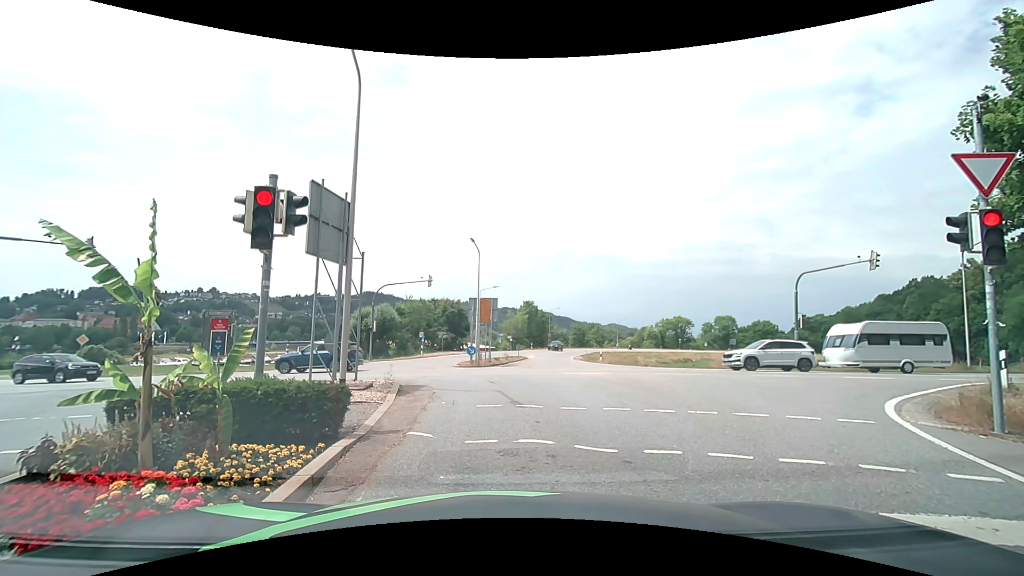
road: secondary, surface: asphalt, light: Day
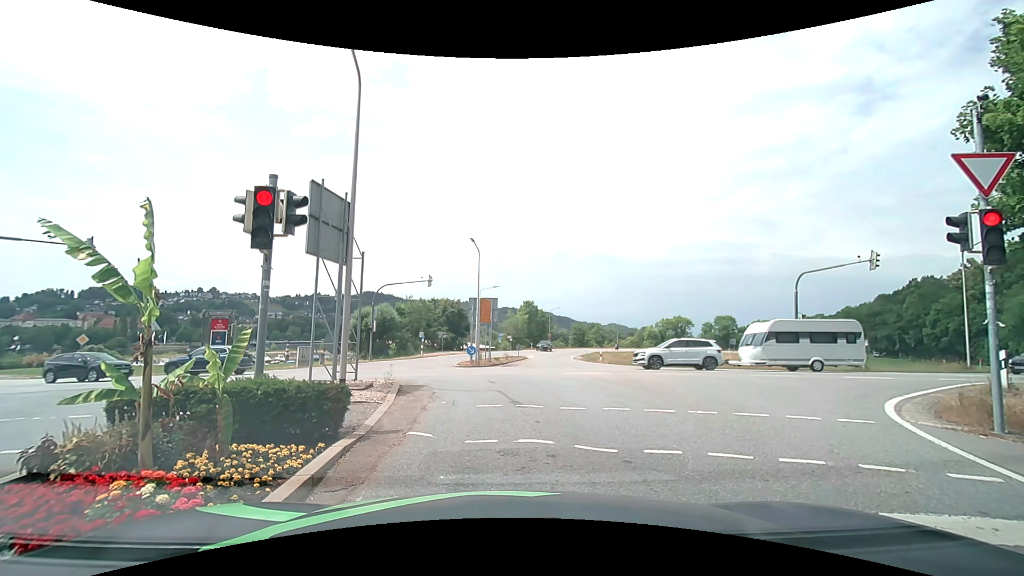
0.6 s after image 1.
(0.0, 0.0) m; 0°
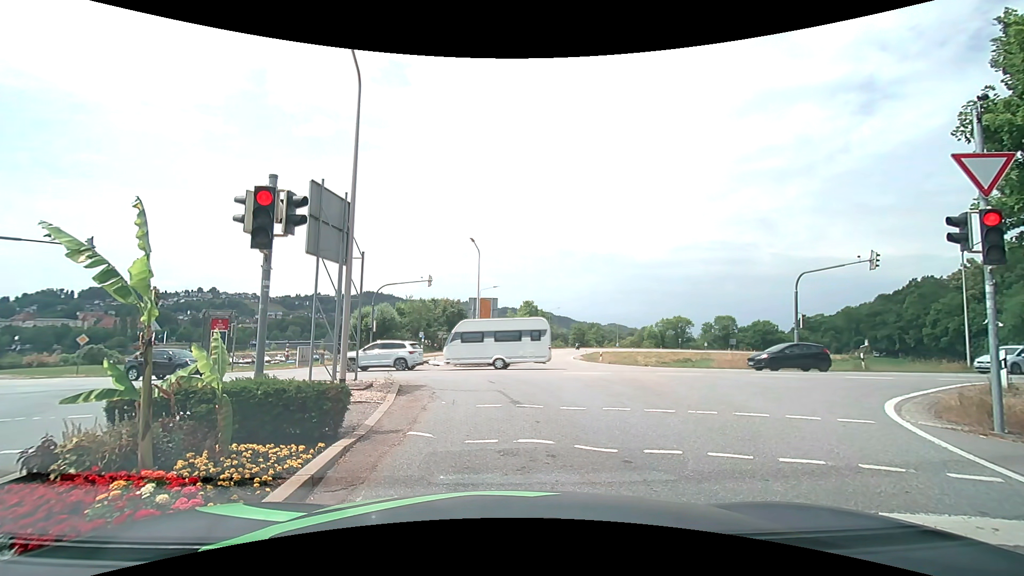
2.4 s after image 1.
(0.0, 0.0) m; 0°
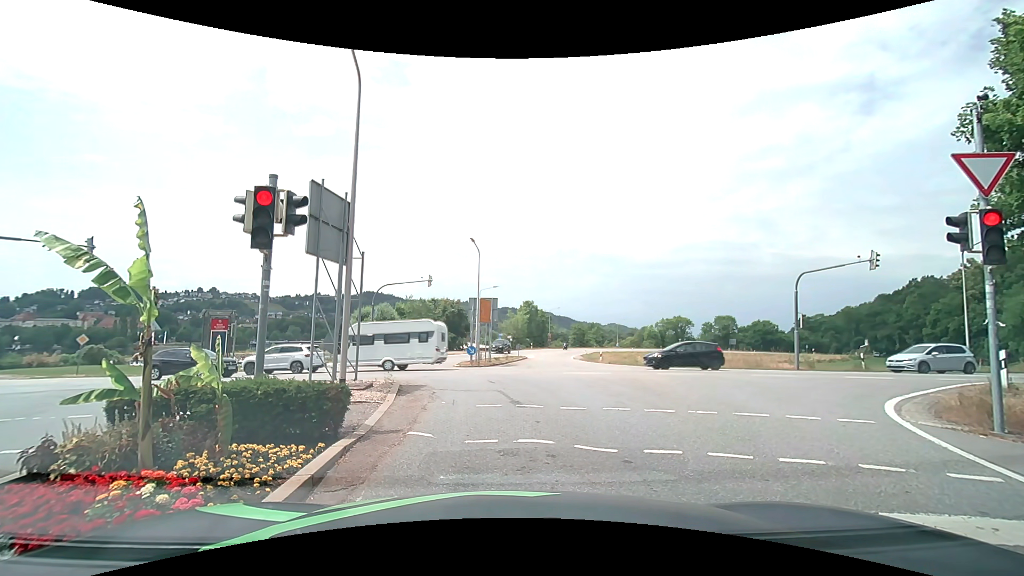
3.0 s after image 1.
(0.0, 0.0) m; 0°
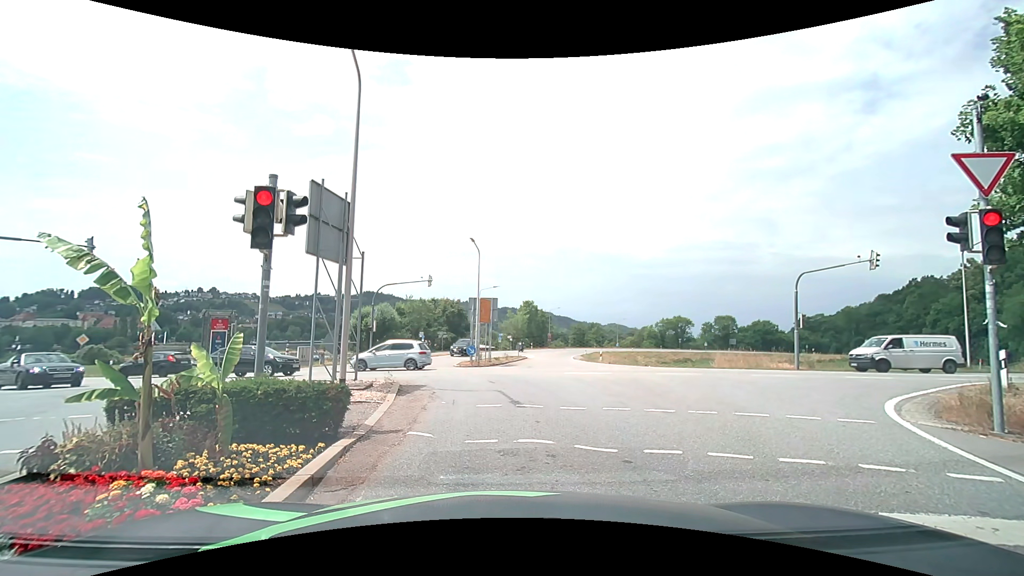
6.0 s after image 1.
(0.0, 0.0) m; 0°
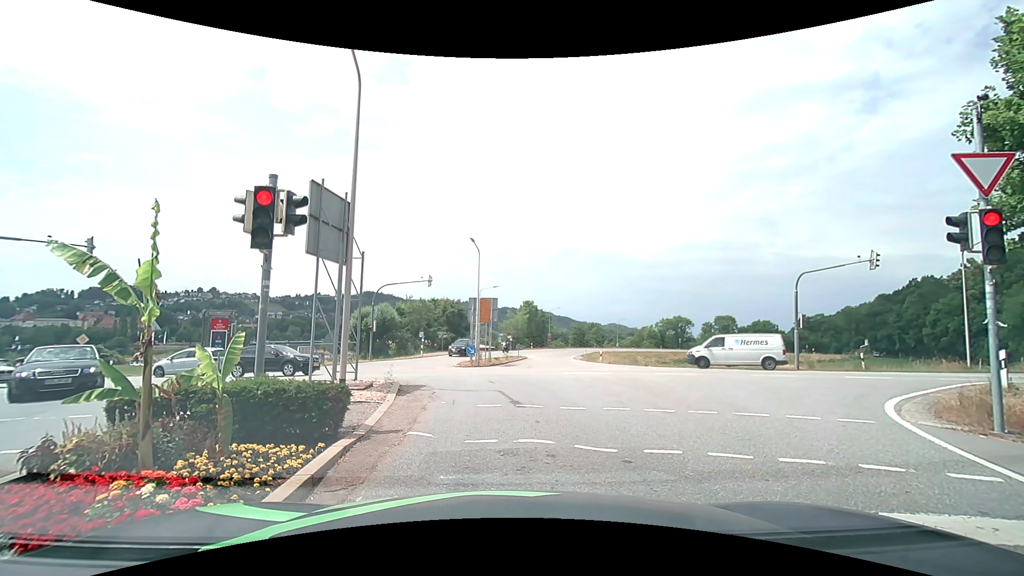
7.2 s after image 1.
(0.0, 0.0) m; 0°
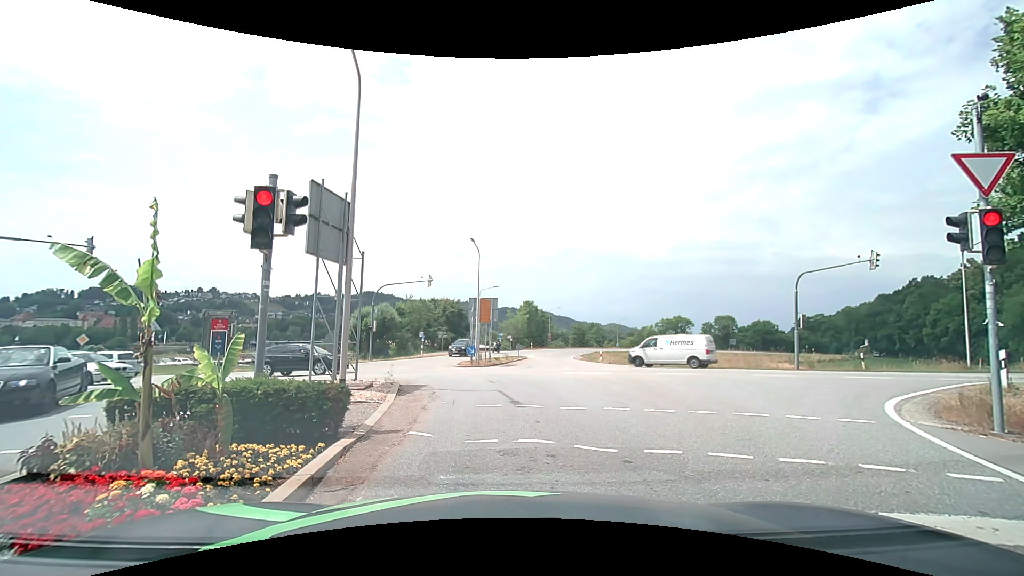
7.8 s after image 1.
(0.0, 0.0) m; 0°
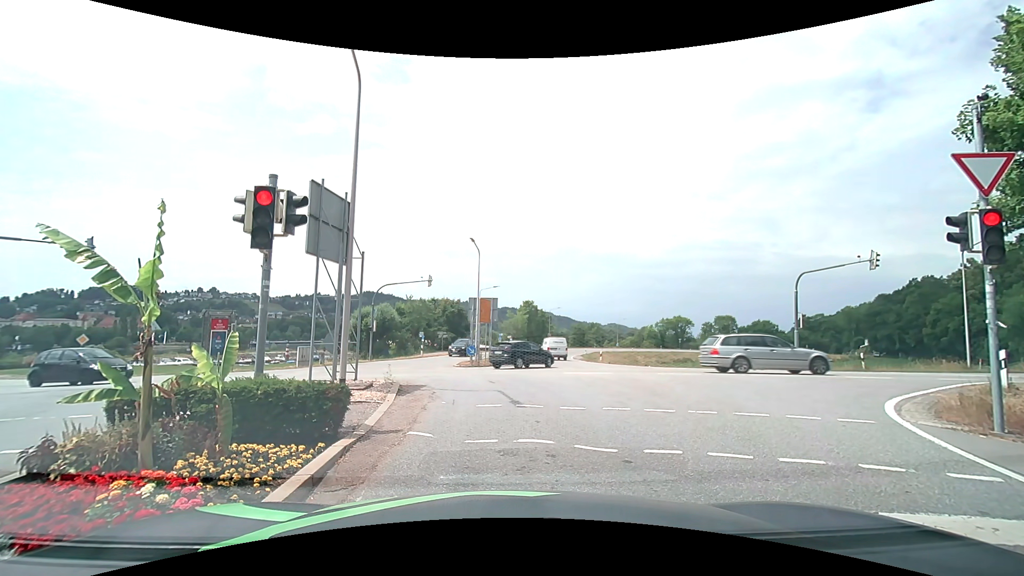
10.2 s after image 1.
(0.0, 0.0) m; 0°
